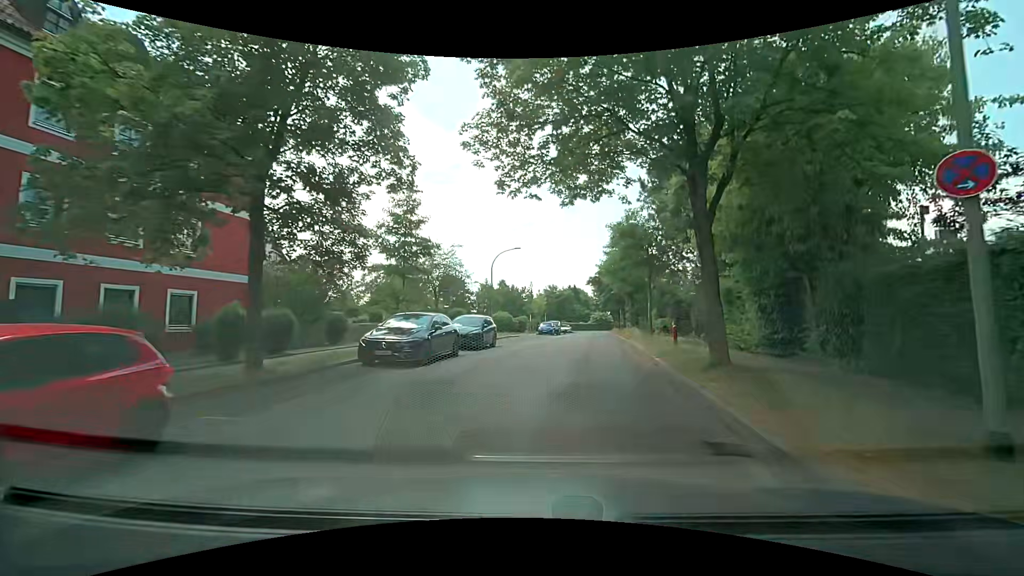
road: residential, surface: asphalt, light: Day
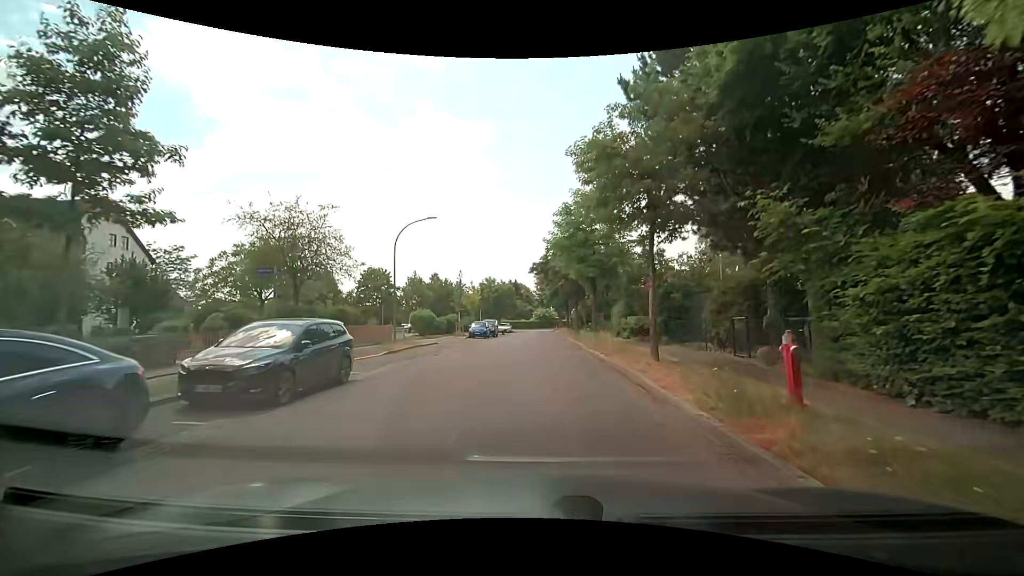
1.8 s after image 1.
(+0.8, +12.4) m; +6°
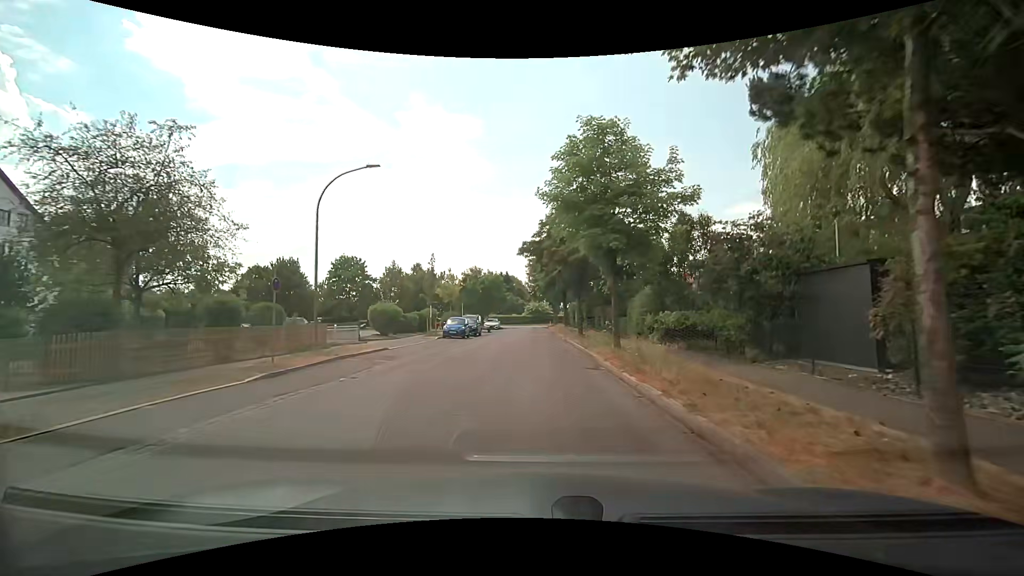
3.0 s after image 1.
(+0.2, +9.3) m; +1°
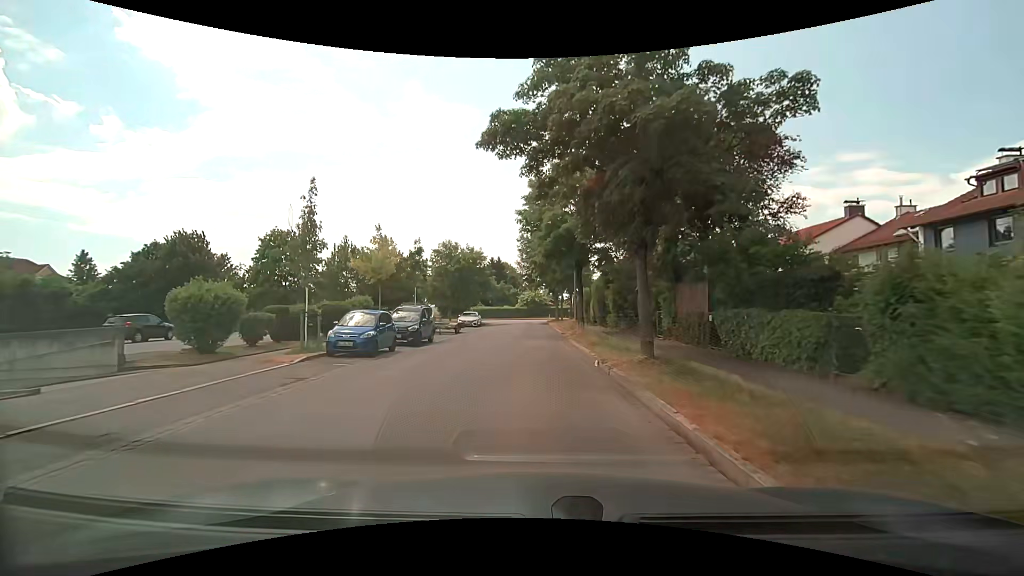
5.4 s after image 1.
(+0.1, +19.5) m; 0°
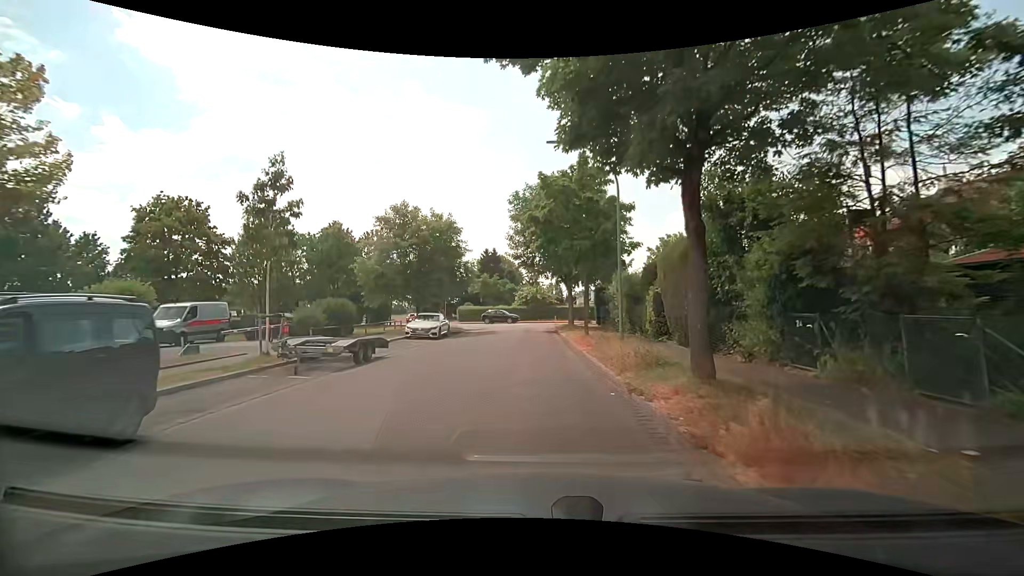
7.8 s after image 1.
(0.0, +19.0) m; 0°
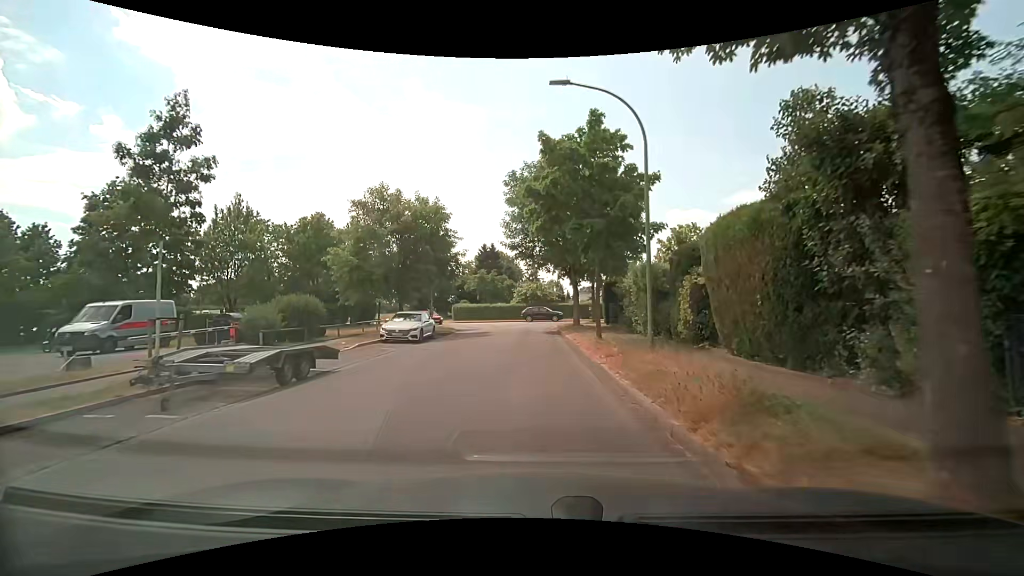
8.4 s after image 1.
(0.0, +4.4) m; 0°
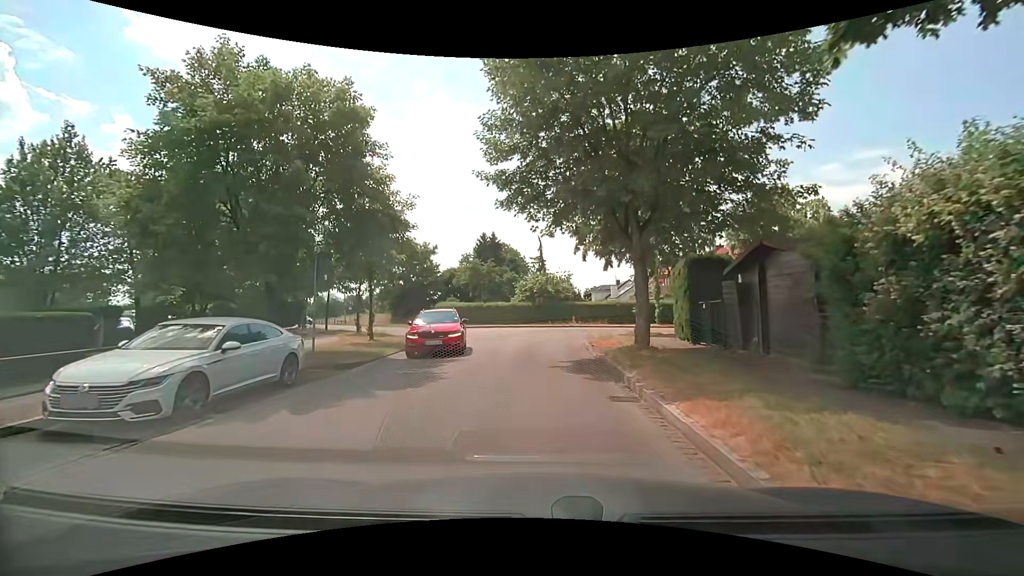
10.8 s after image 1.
(-0.1, +15.9) m; -1°
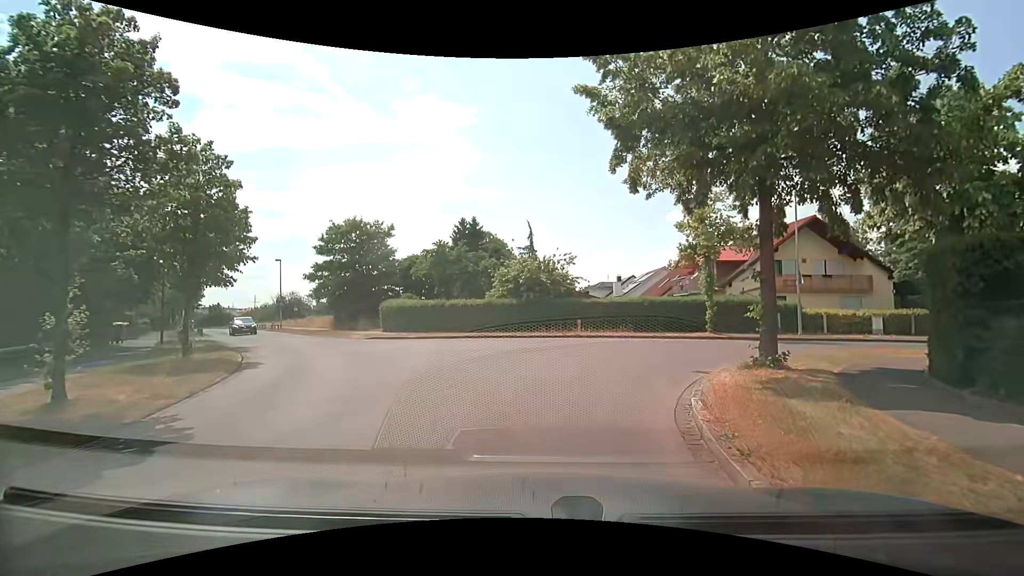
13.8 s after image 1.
(+0.3, +14.8) m; +2°
(0, +10) (-1, +20) (-8, +26) (-16, +33) (-22, +41) (-28, +49) (-34, +57) (-39, +65) (-45, +73) (-52, +81) m
